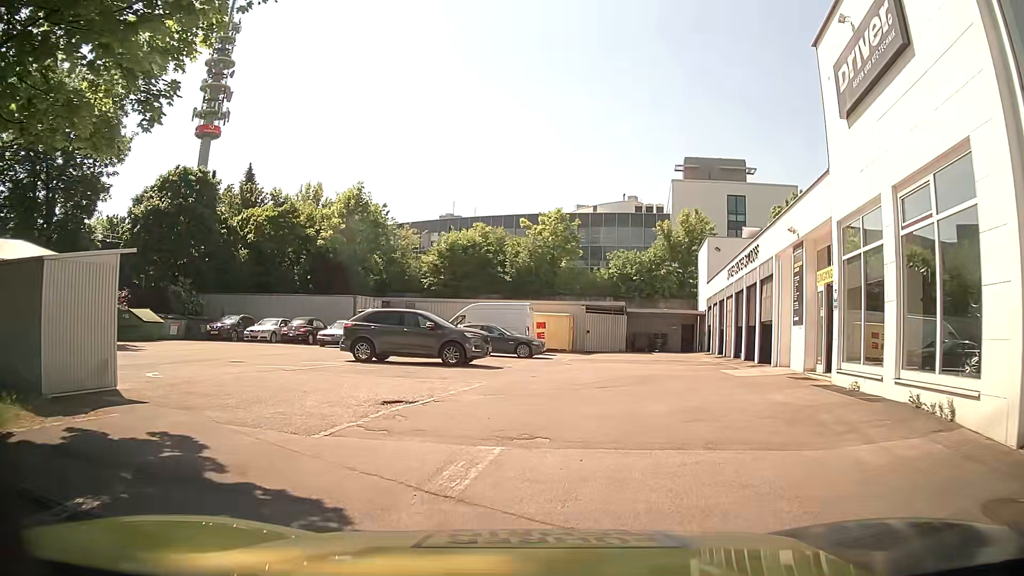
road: service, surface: asphalt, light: Day
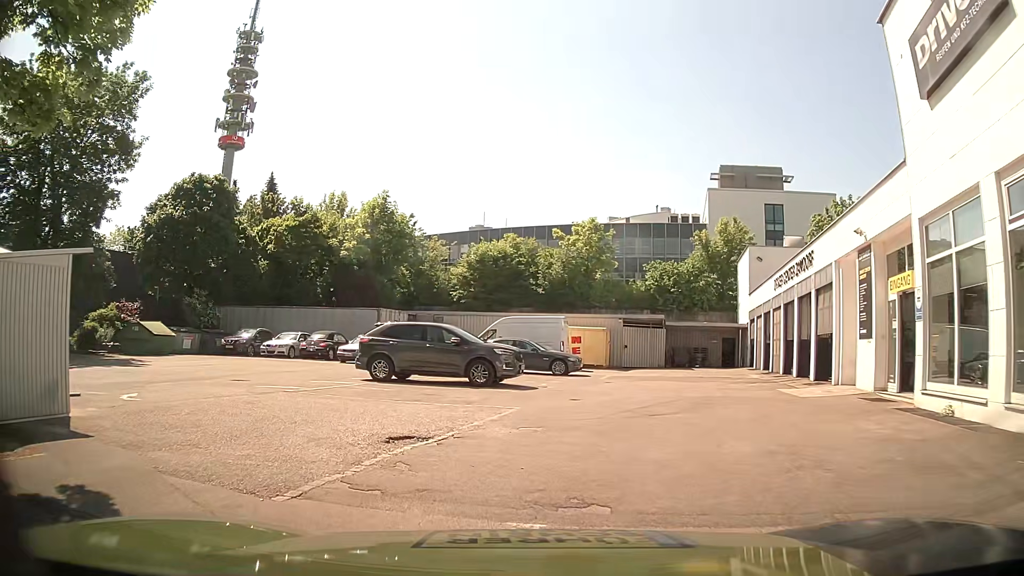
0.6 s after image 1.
(0.0, +2.2) m; -3°
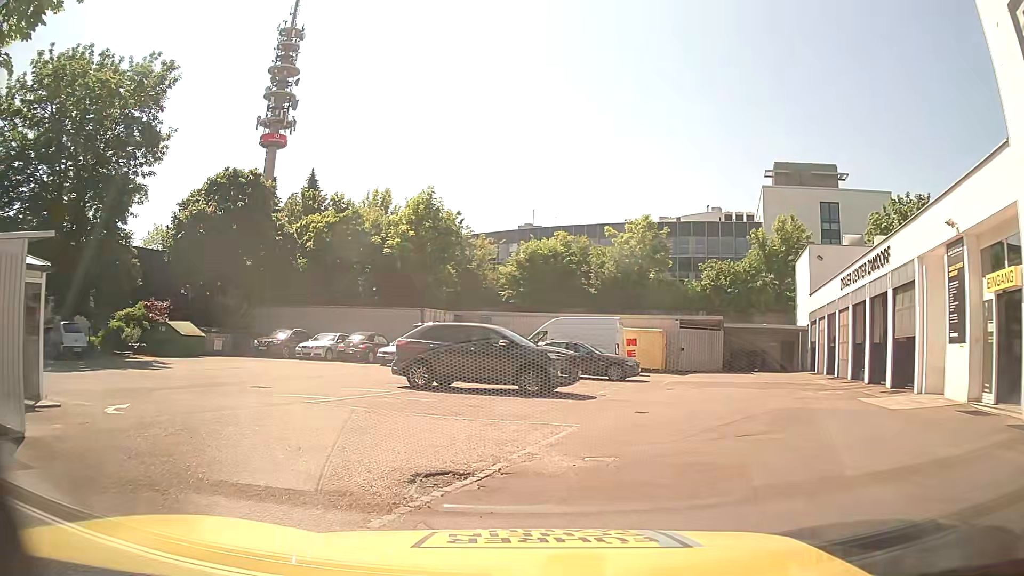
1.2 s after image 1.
(0.0, +2.0) m; -2°
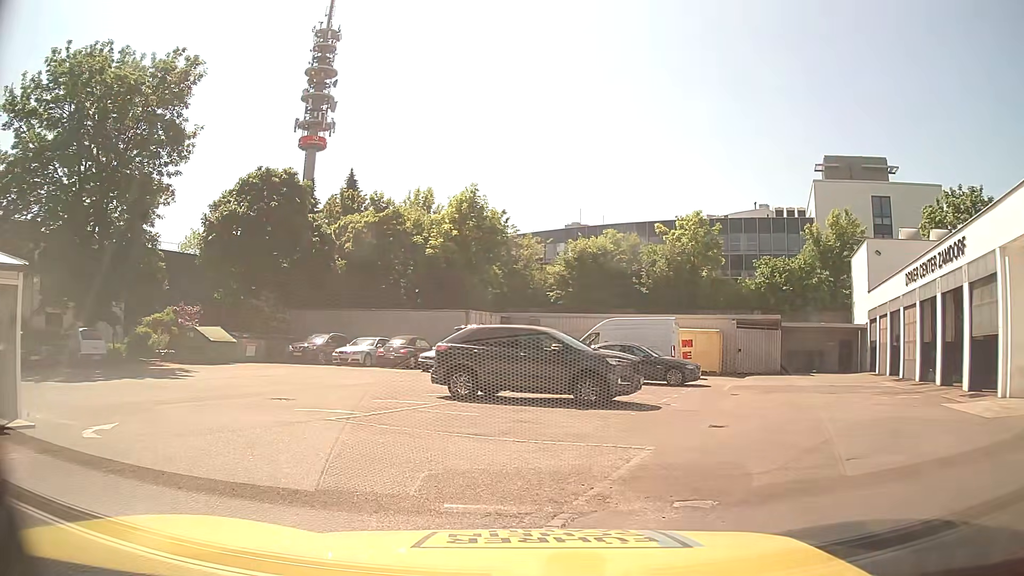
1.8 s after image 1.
(-0.1, +1.8) m; -6°
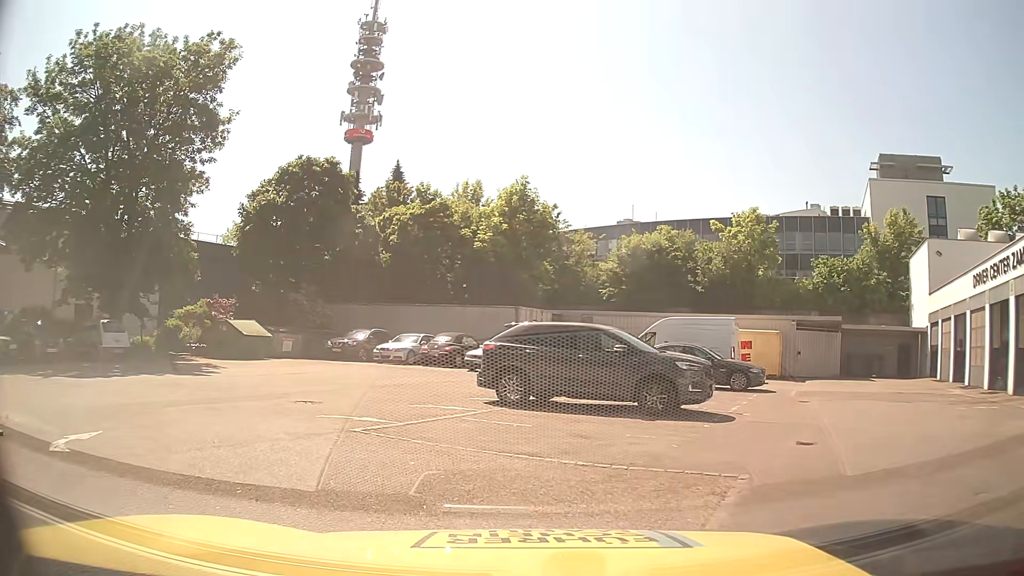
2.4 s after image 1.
(0.0, +1.7) m; -4°
